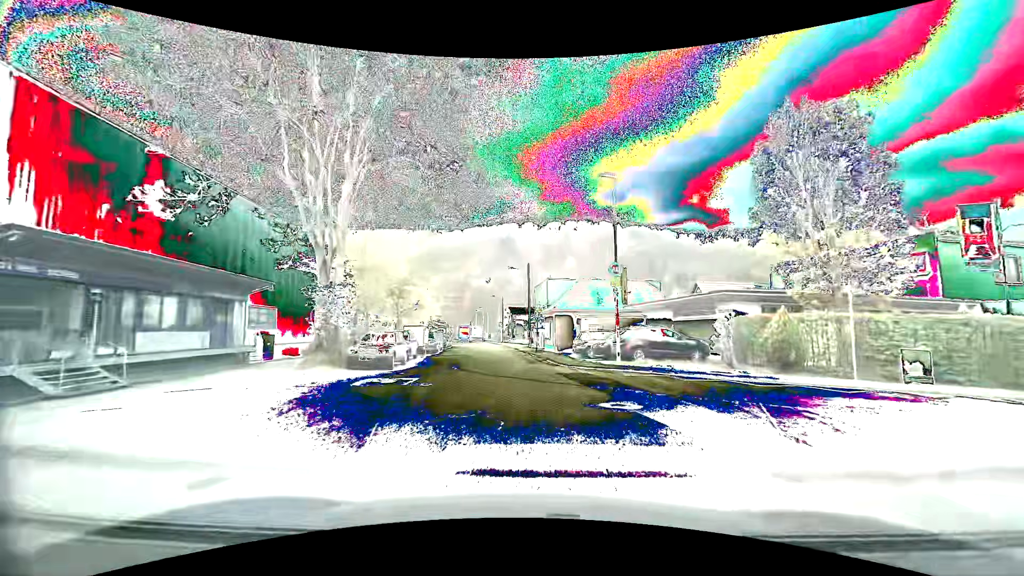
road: unclassified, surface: asphalt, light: Day
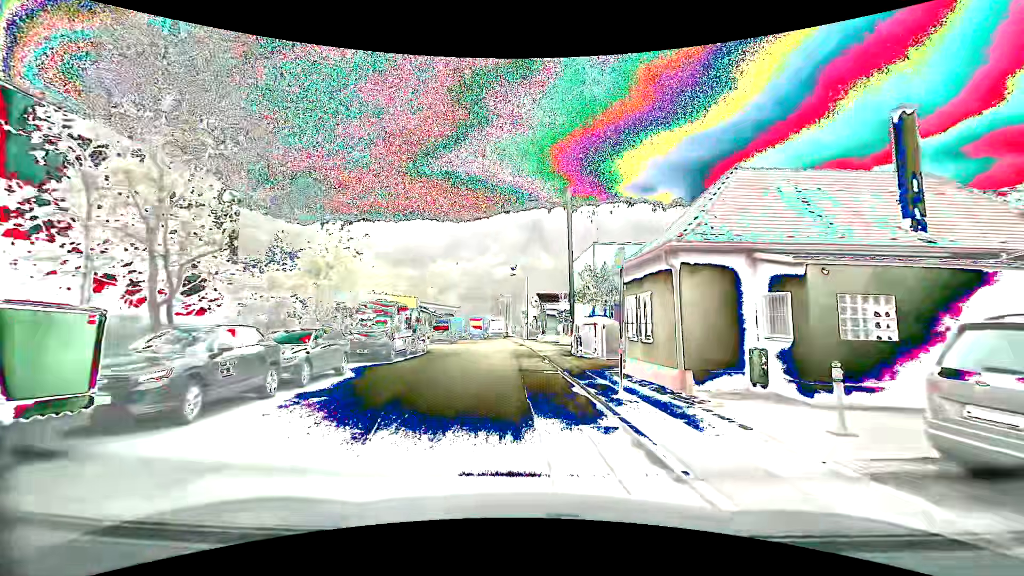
(-0.4, +26.5) m; -4°
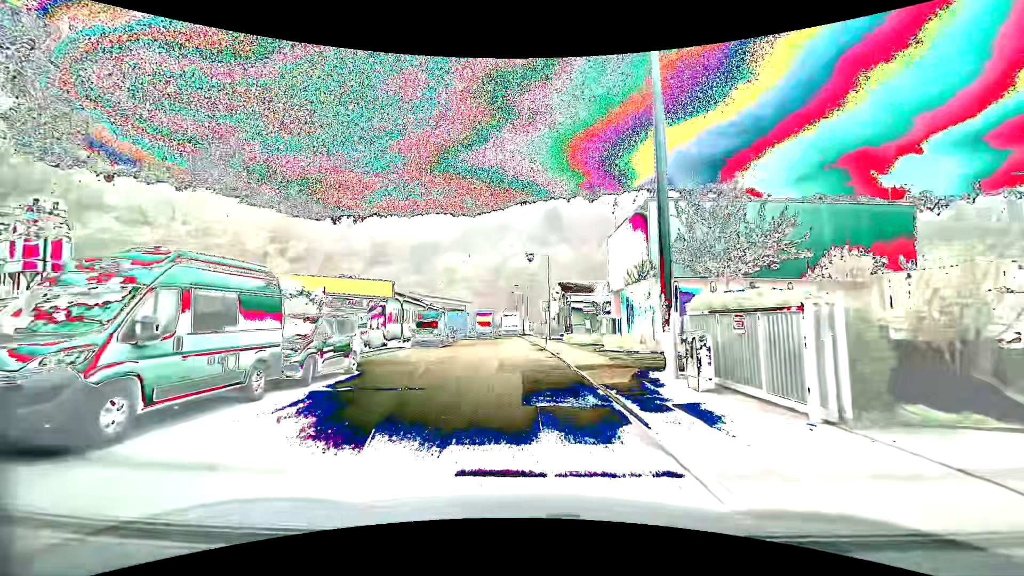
(-0.2, +15.3) m; -2°
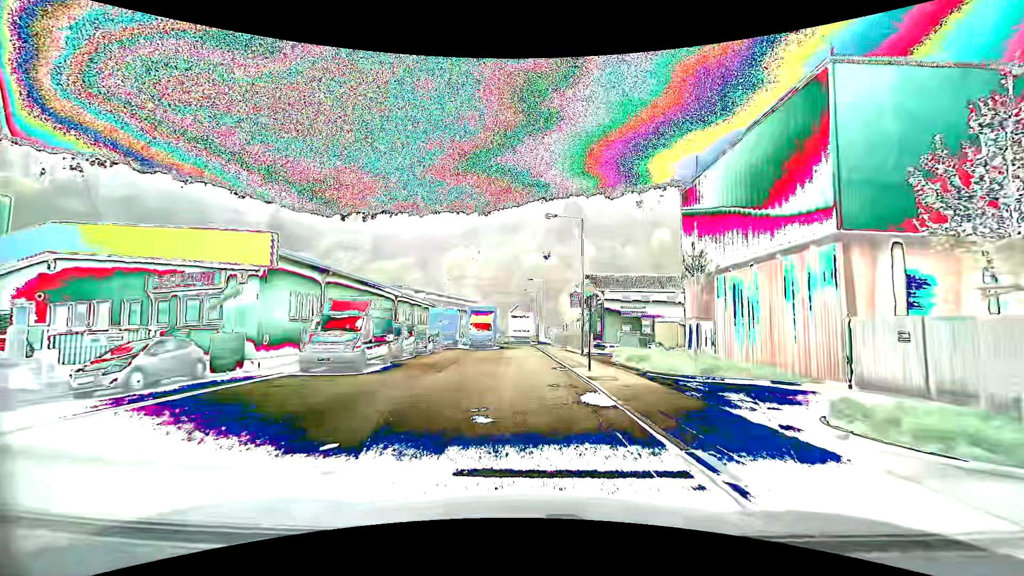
(-0.2, +18.6) m; -1°
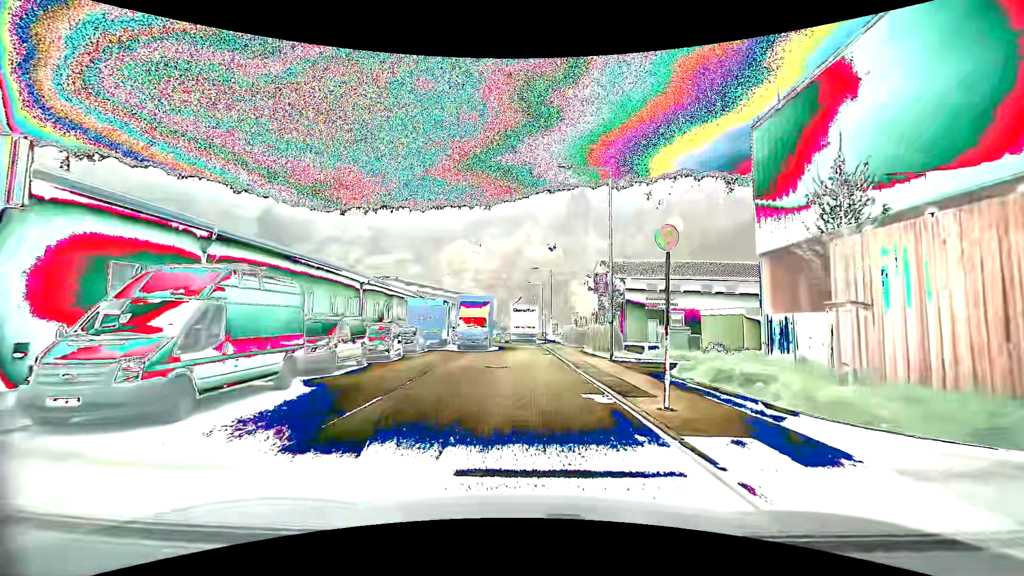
(-0.1, +8.8) m; -1°
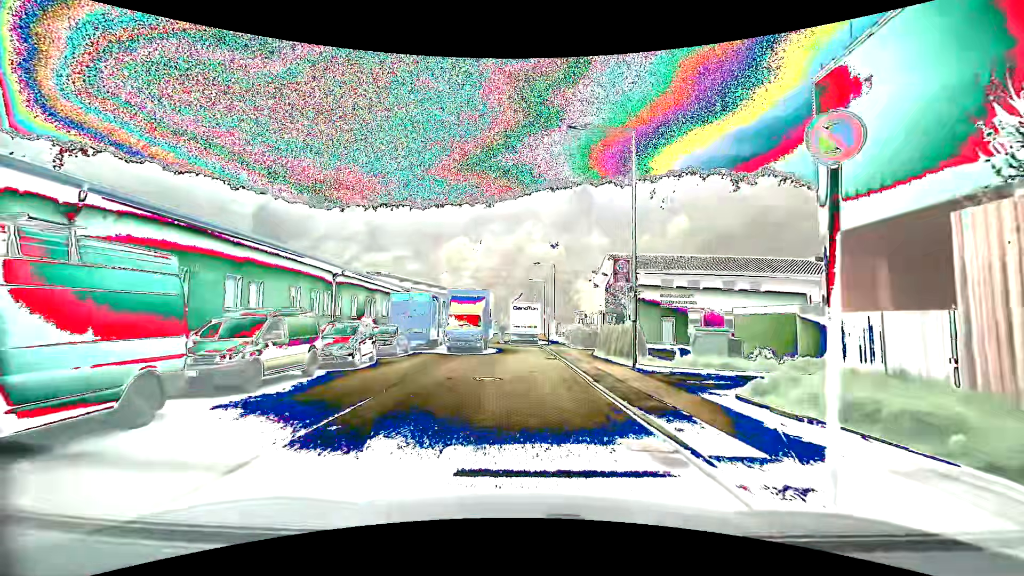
(0.0, +4.3) m; 0°
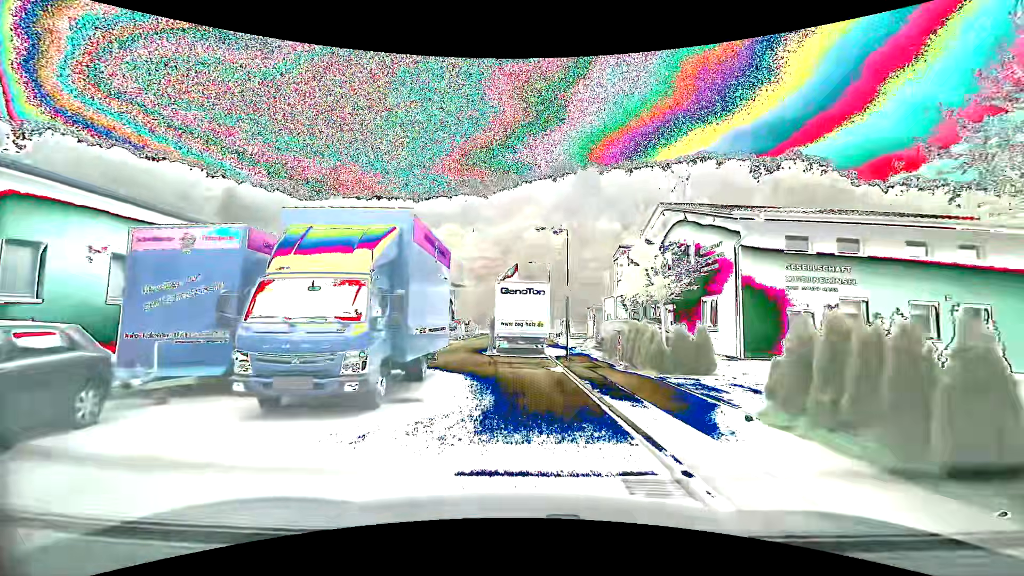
(0.0, +18.3) m; 0°
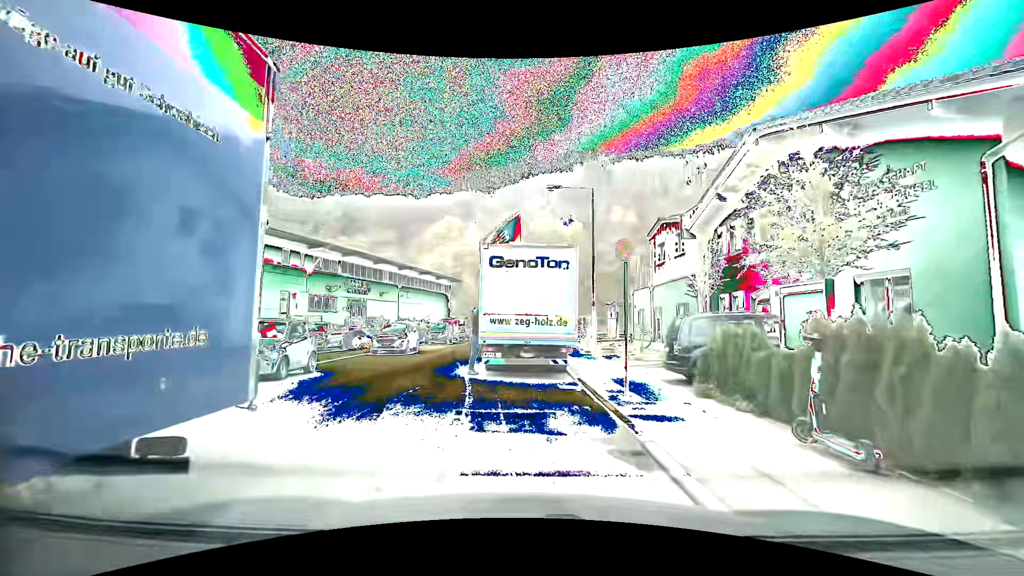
(+0.1, +10.4) m; 0°
